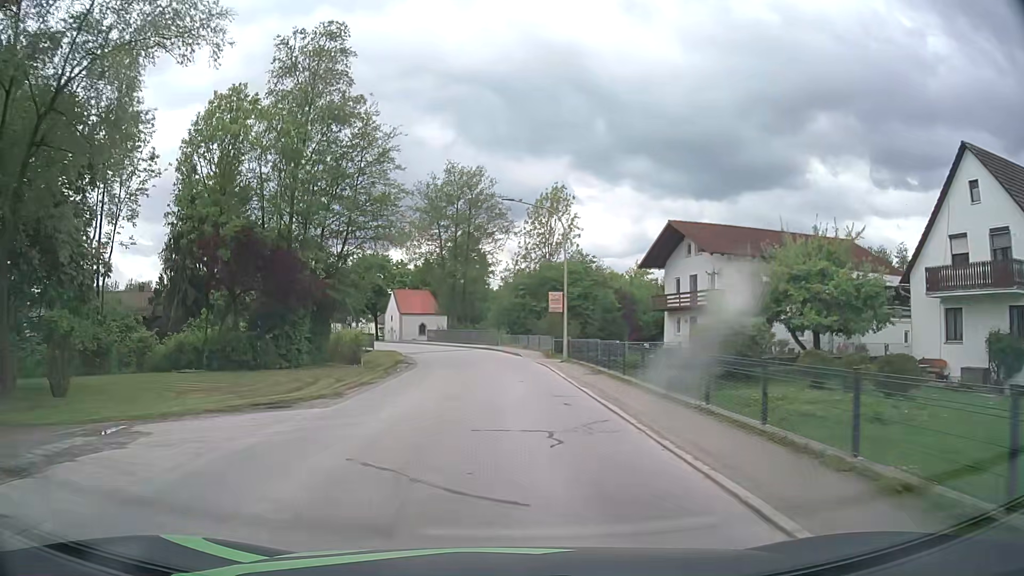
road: tertiary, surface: asphalt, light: Day
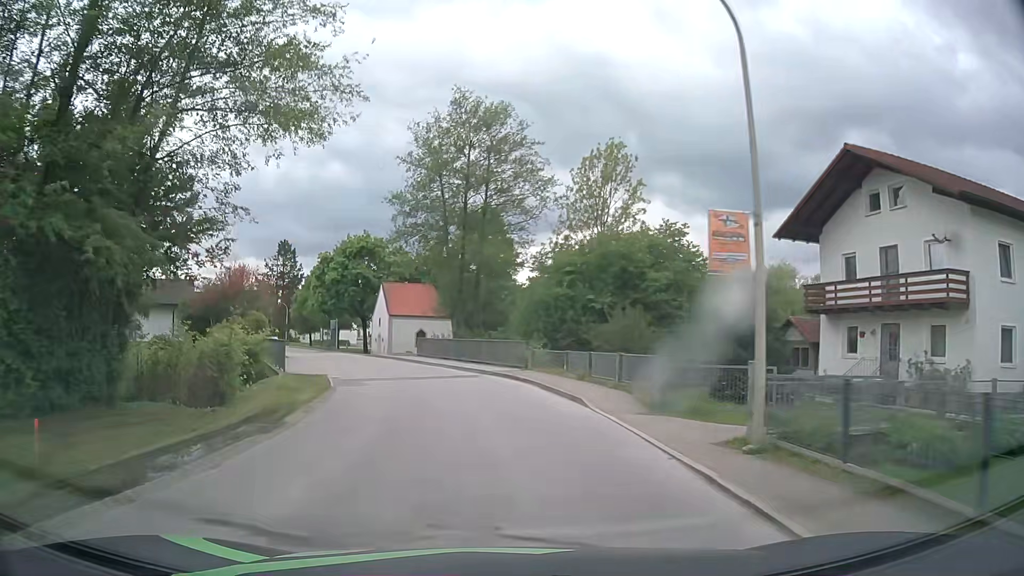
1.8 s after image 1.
(-0.2, +22.2) m; -1°
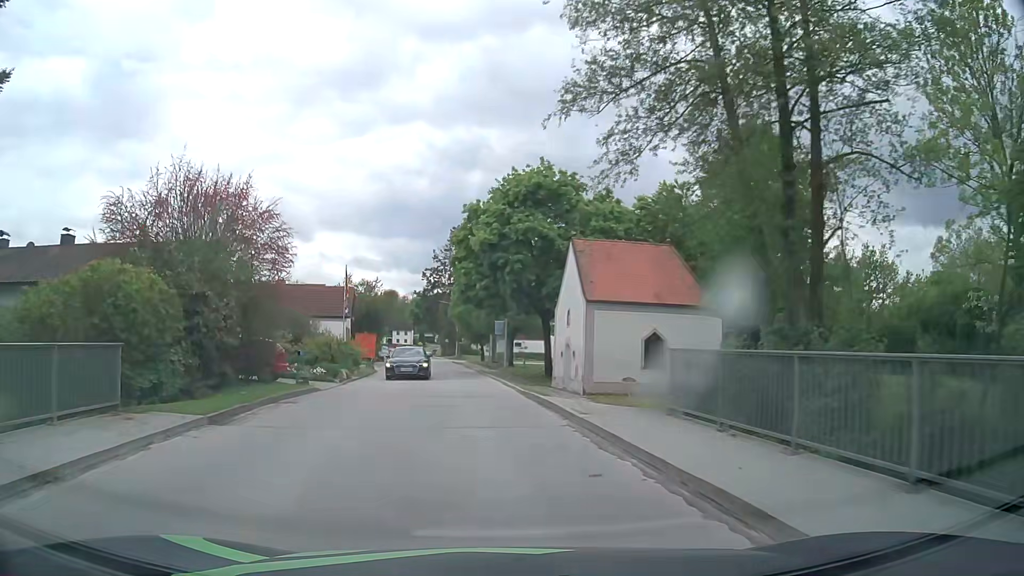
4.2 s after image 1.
(-4.2, +28.6) m; -18°
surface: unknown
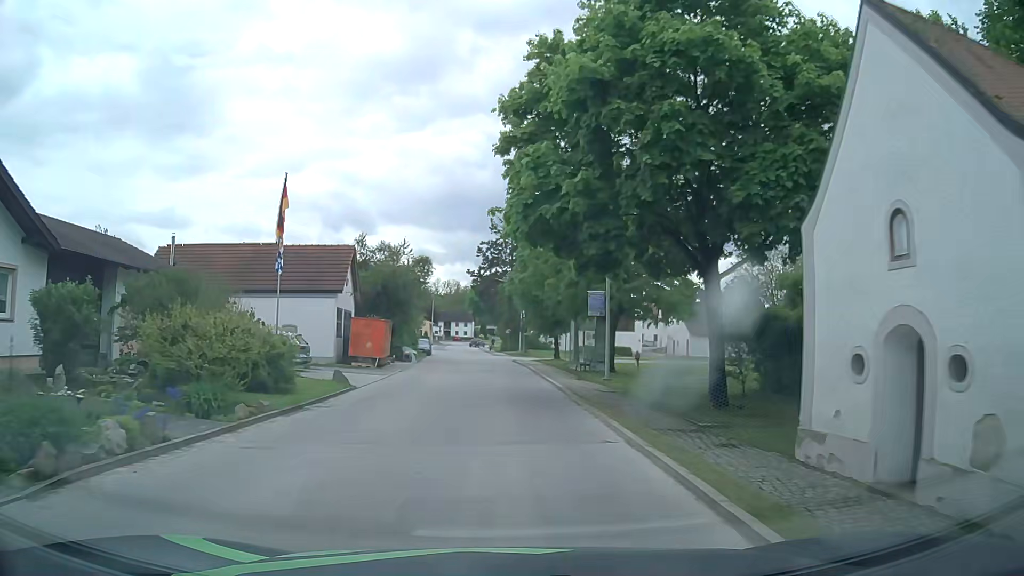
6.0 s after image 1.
(-1.2, +20.7) m; -6°
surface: asphalt
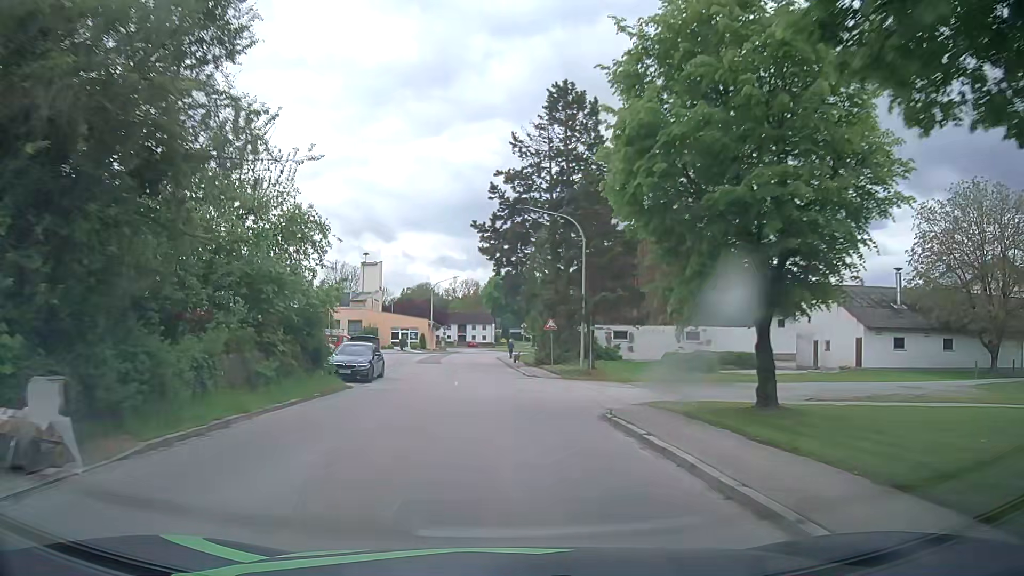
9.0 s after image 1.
(-0.8, +36.5) m; -2°
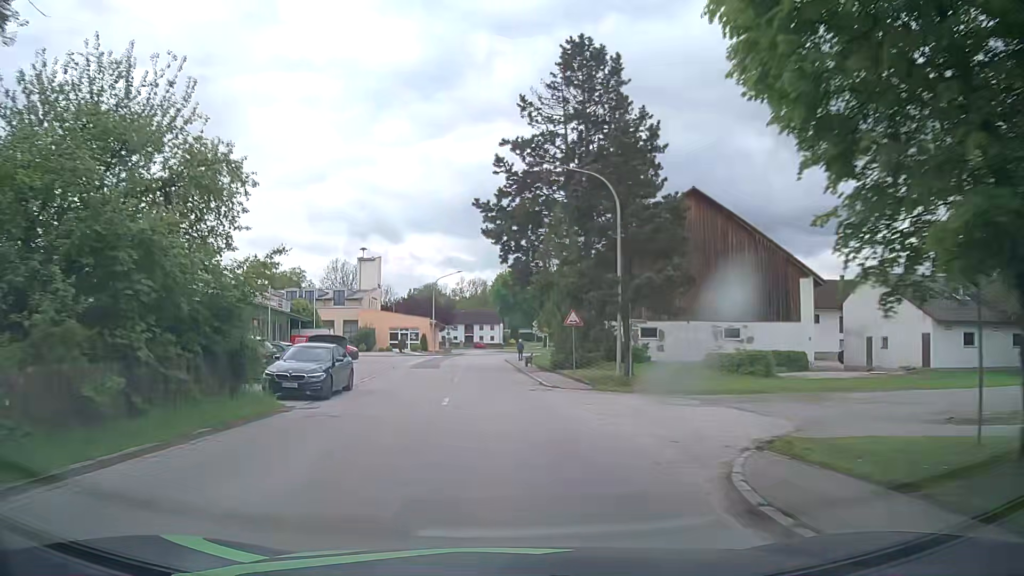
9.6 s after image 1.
(-0.1, +7.5) m; -1°
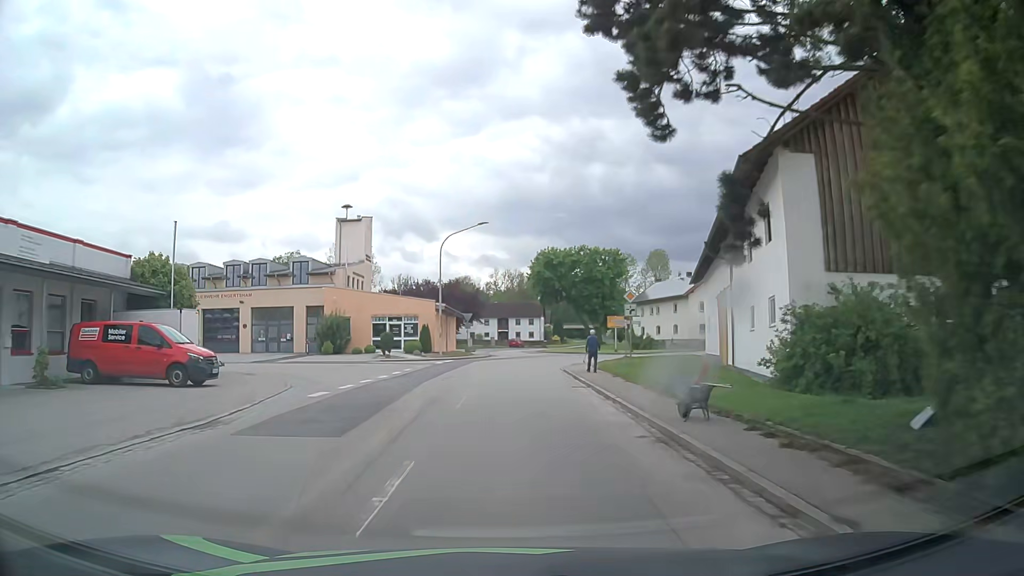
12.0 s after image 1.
(-1.0, +29.6) m; -3°
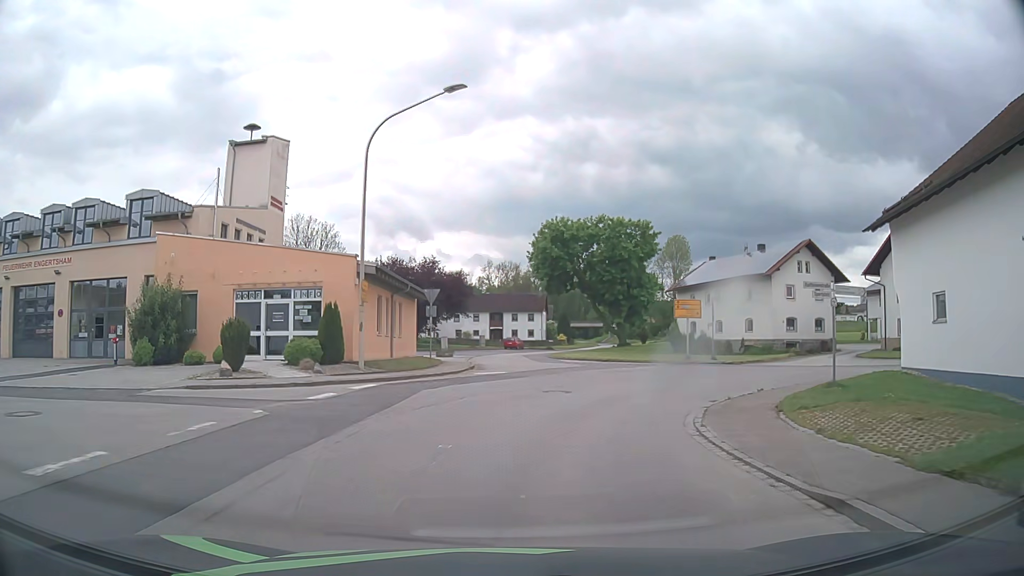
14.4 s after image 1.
(-0.1, +25.7) m; 0°
(+1, +10) (+4, +19) (+12, +26) (+21, +29) (+31, +29) (+41, +29) (+51, +30) (+61, +30) (+71, +31) (+81, +32) m
